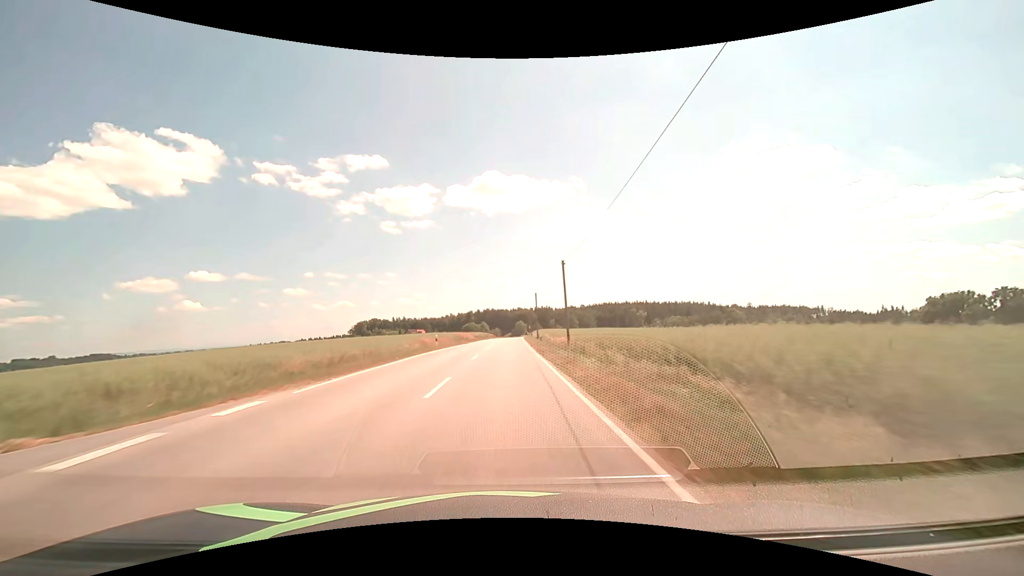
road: secondary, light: Day
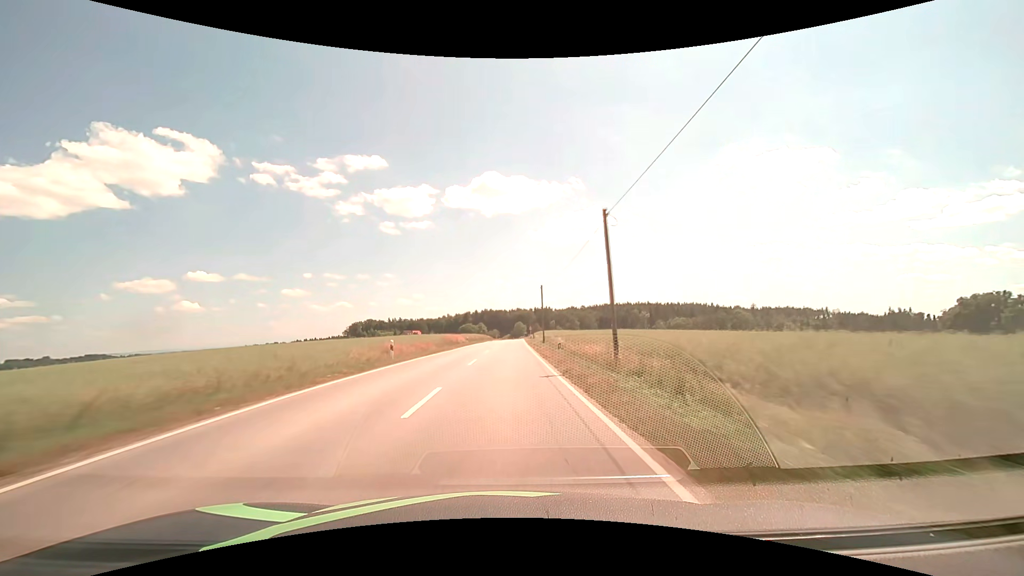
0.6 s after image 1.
(0.0, +14.2) m; 0°
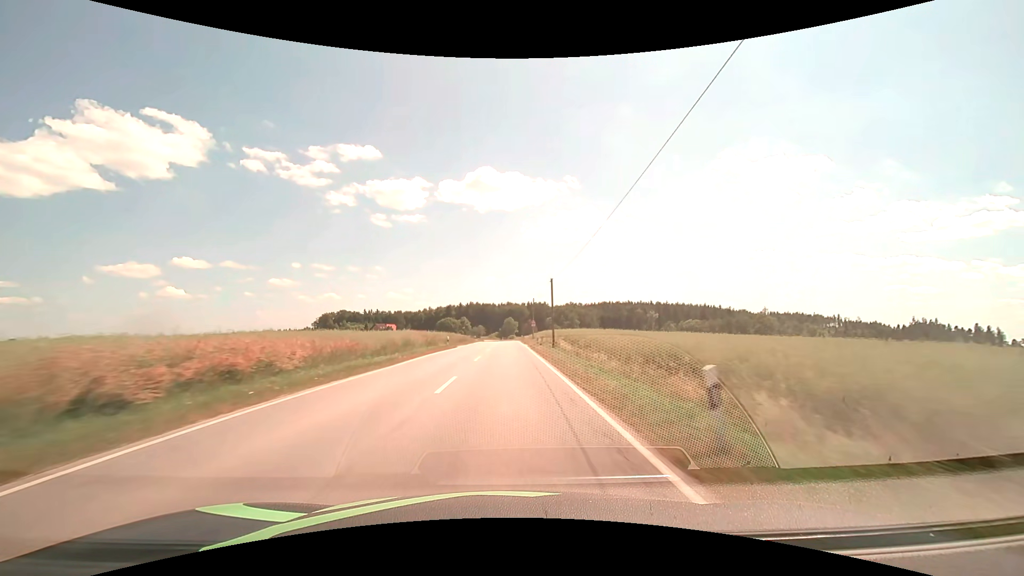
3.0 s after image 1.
(+0.4, +56.9) m; +1°
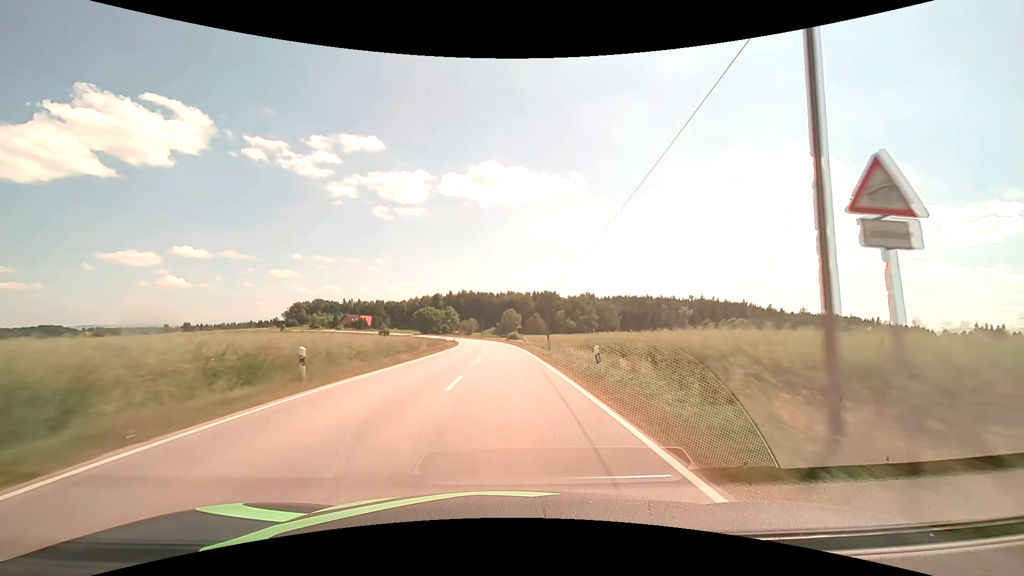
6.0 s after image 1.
(+0.2, +71.3) m; 0°
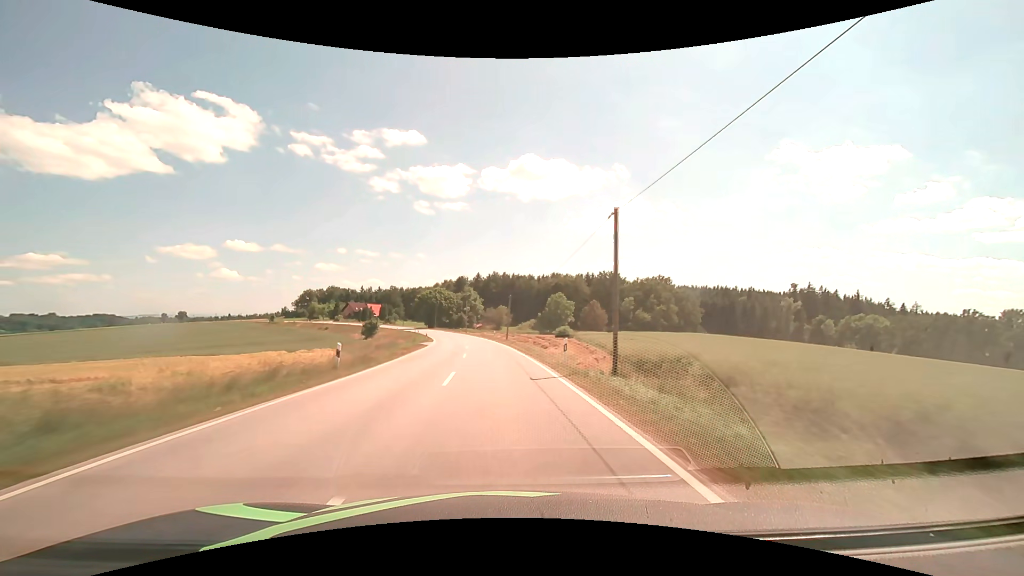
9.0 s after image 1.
(-1.8, +71.2) m; -4°
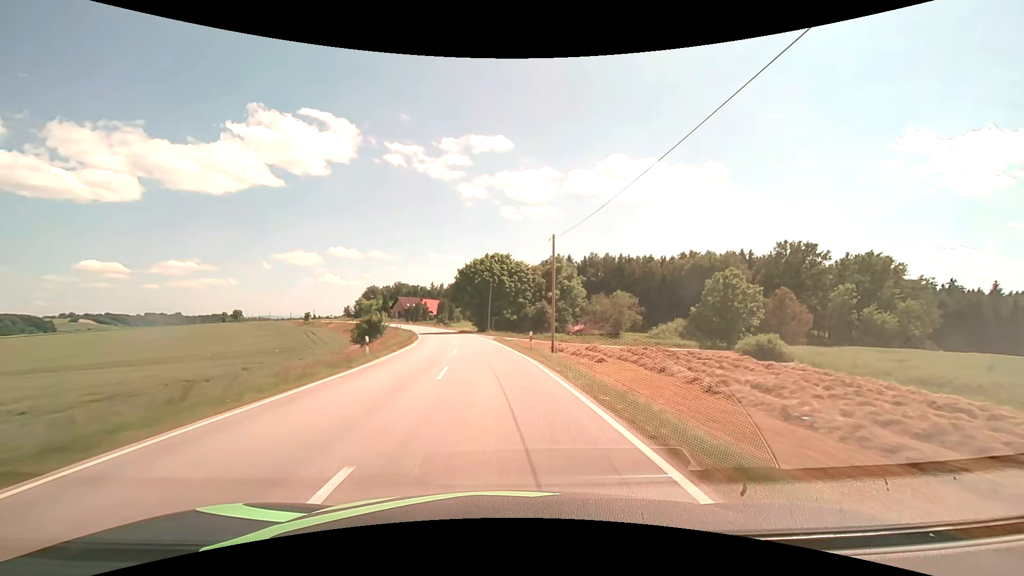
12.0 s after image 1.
(-5.5, +70.9) m; -10°
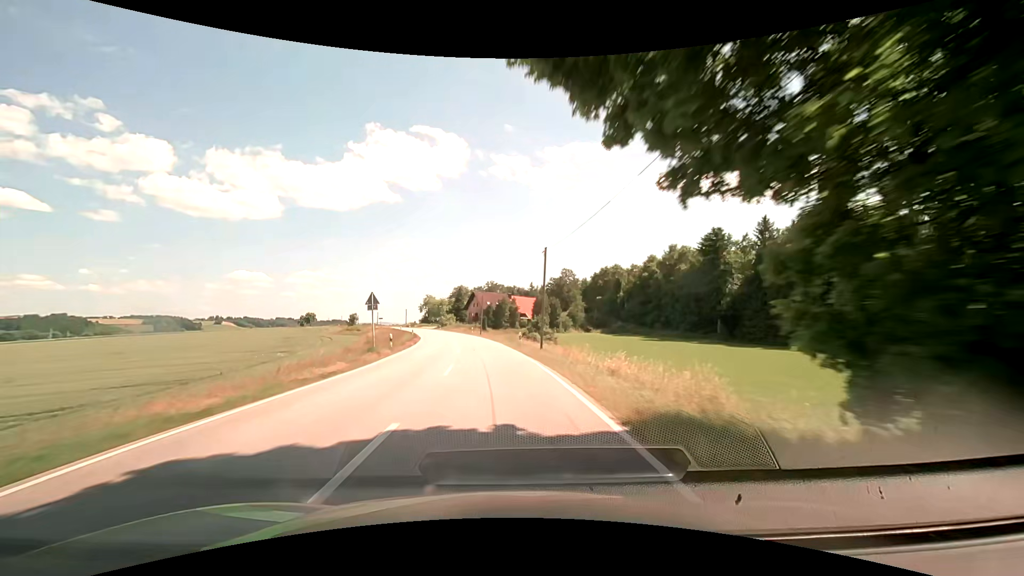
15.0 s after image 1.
(-7.7, +70.3) m; -12°
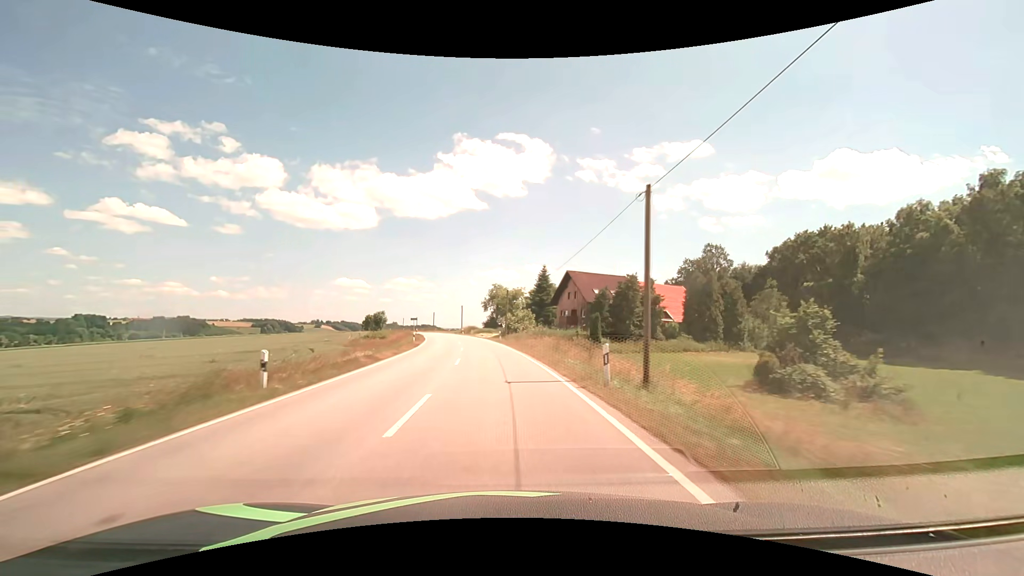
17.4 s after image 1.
(-4.8, +56.3) m; -10°
(0, +10) (-1, +20) (-1, +30) (-2, +40) (-3, +50) (-5, +60) (-7, +70) (-9, +79) (-11, +89) (-13, +99) m
